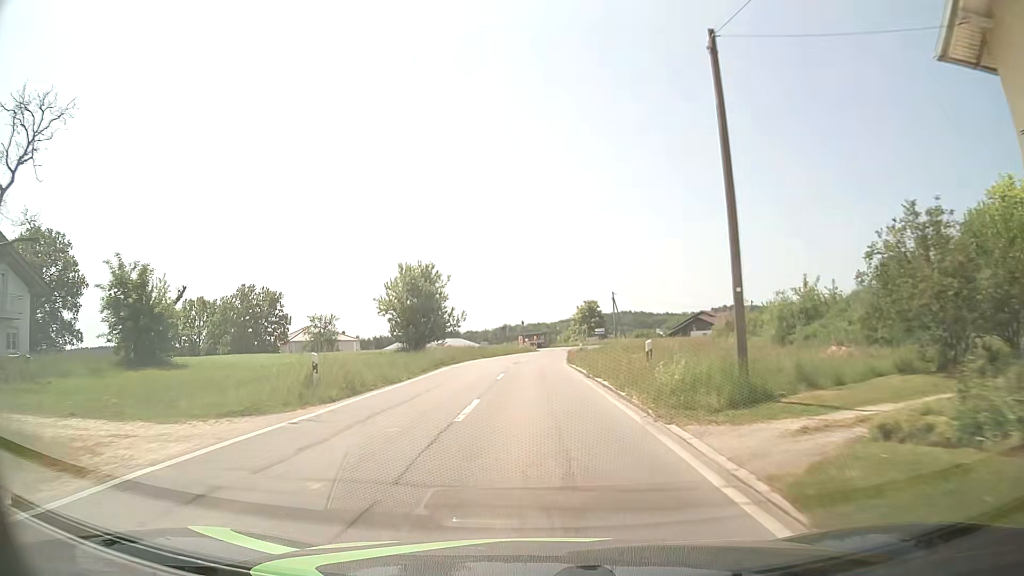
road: tertiary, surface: asphalt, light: Day
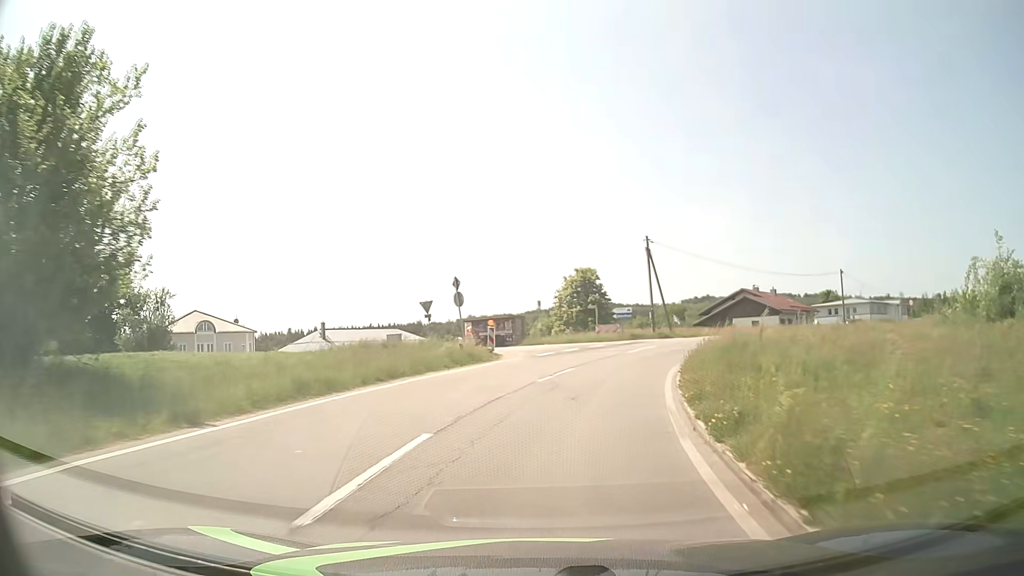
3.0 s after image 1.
(+0.2, +42.1) m; +2°
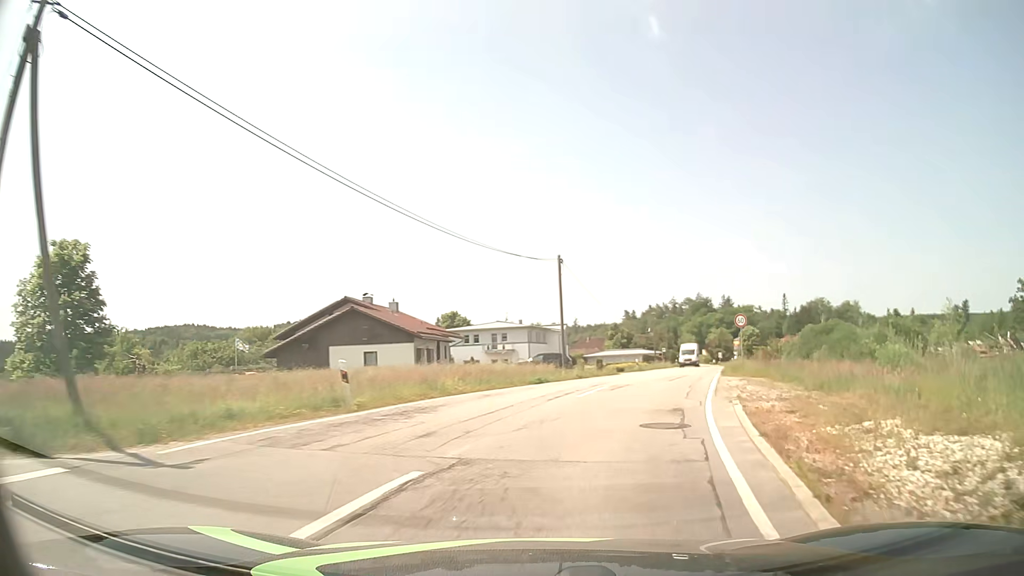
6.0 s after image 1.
(+8.9, +34.3) m; +34°
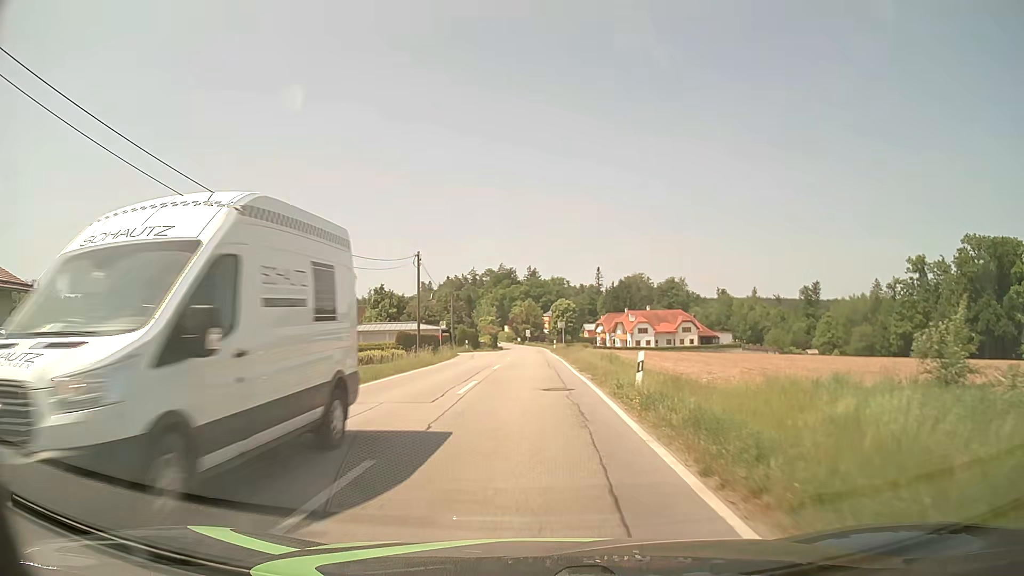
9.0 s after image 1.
(+9.0, +36.7) m; +18°
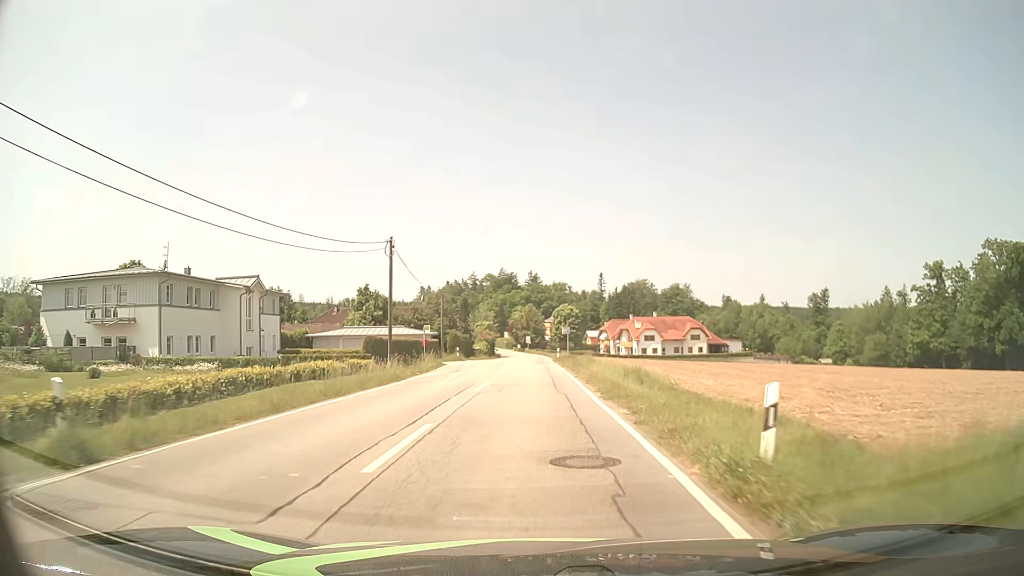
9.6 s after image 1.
(0.0, +8.4) m; 0°
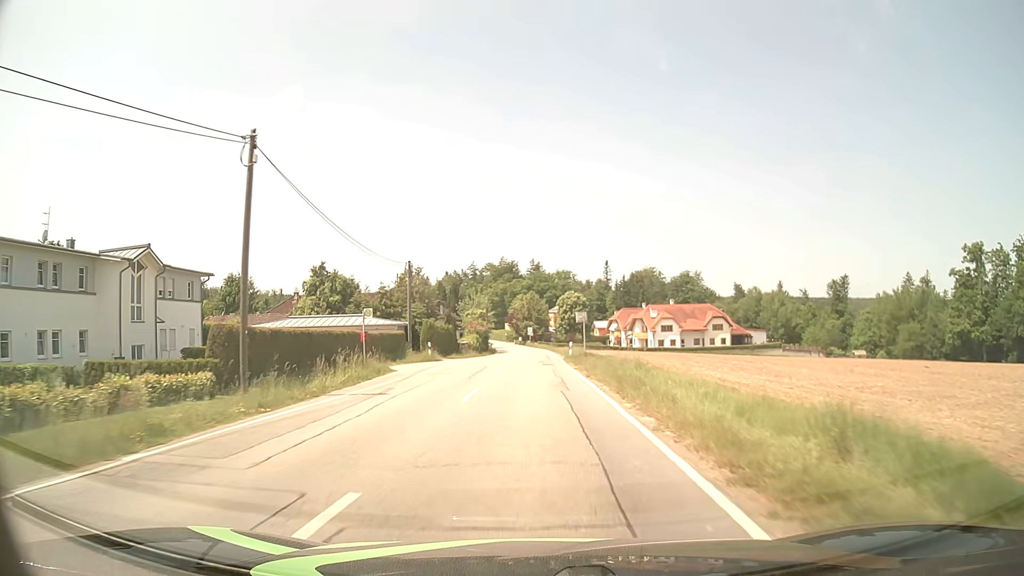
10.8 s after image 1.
(0.0, +17.3) m; 0°
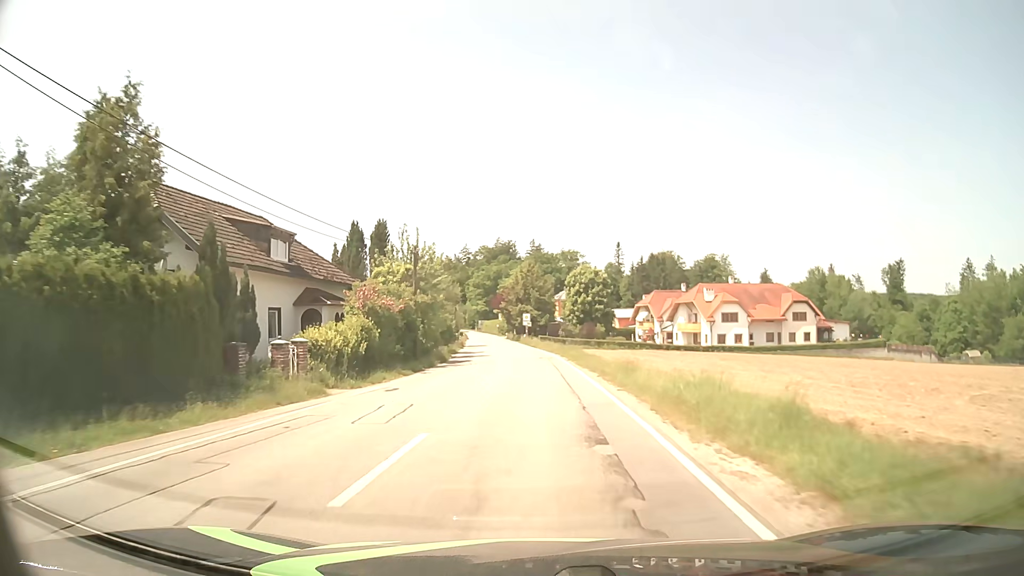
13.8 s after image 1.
(0.0, +44.9) m; 0°
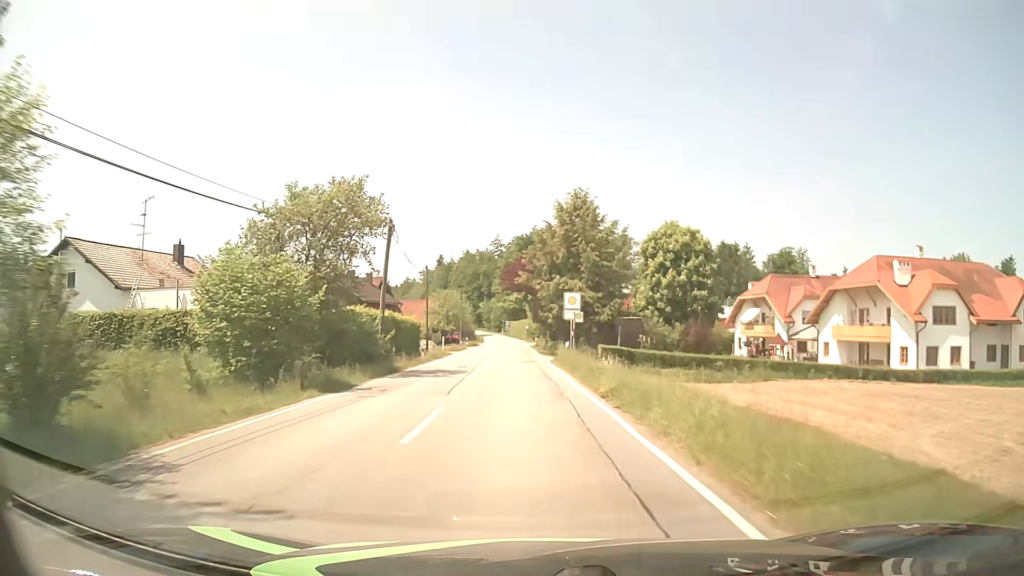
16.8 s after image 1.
(-0.7, +45.4) m; -3°
(0, +10) (0, +20) (-1, +30) (-1, +40) (-1, +50) (-2, +60) (-2, +70) (-2, +80) (-3, +90) (-3, +100) m
